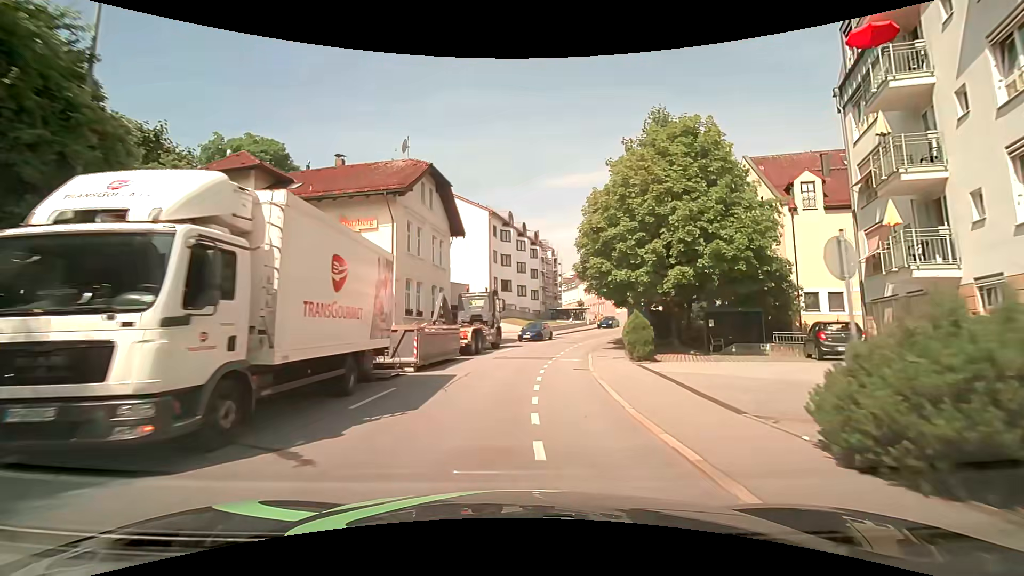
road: tertiary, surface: asphalt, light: Day
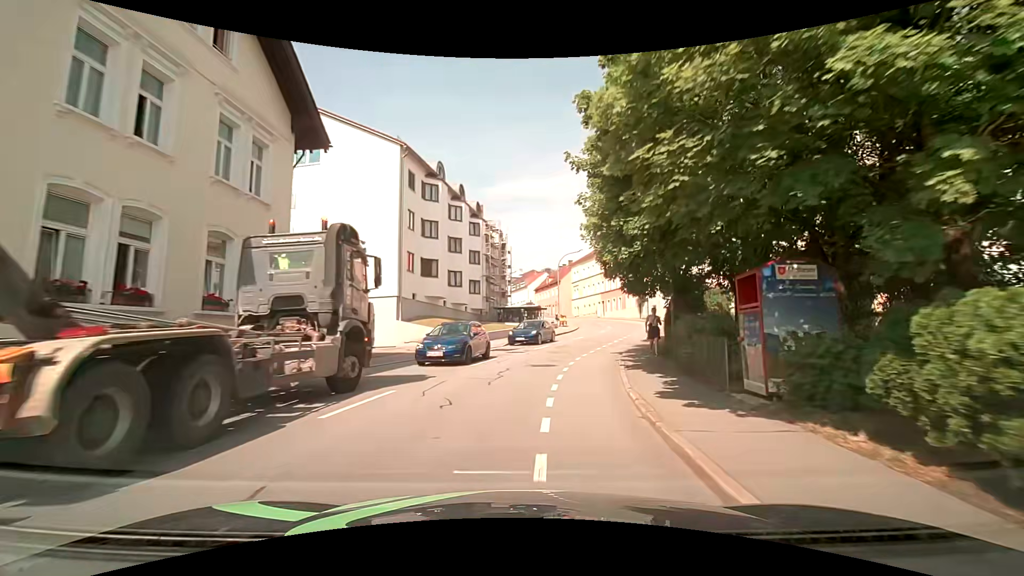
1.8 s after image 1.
(+0.9, +18.9) m; +6°
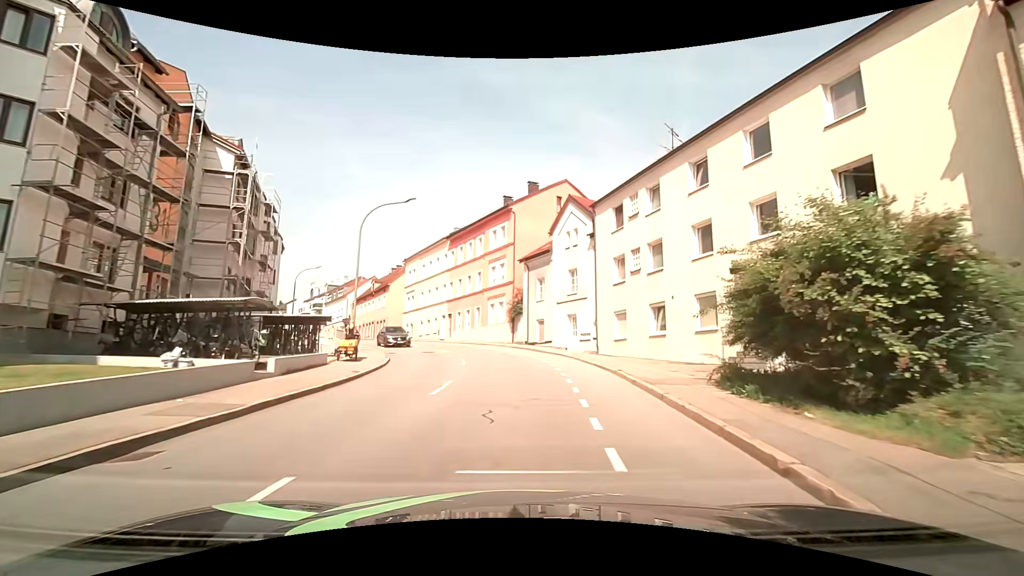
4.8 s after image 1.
(+5.1, +31.3) m; +18°
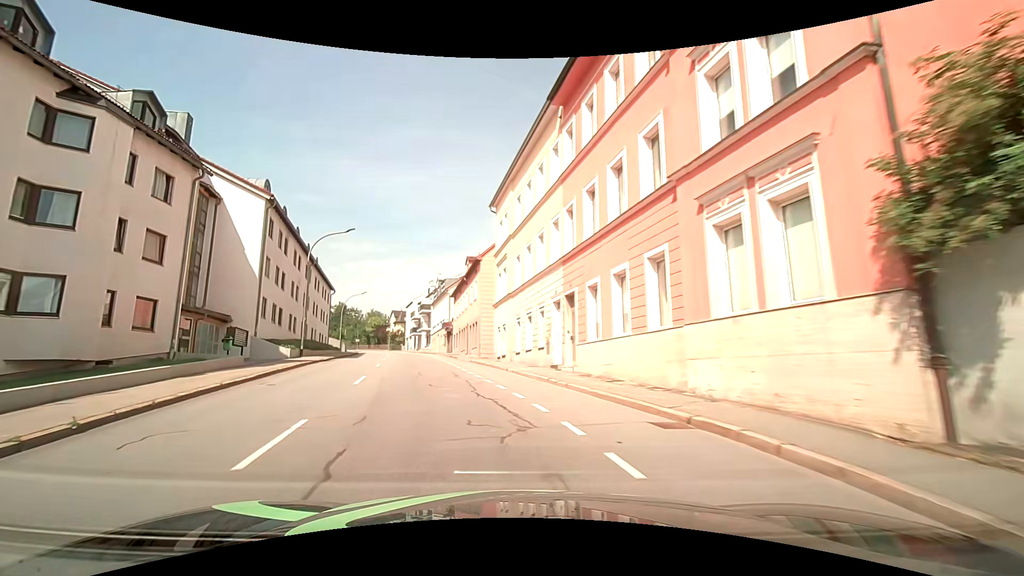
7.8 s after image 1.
(-1.8, +33.5) m; -17°
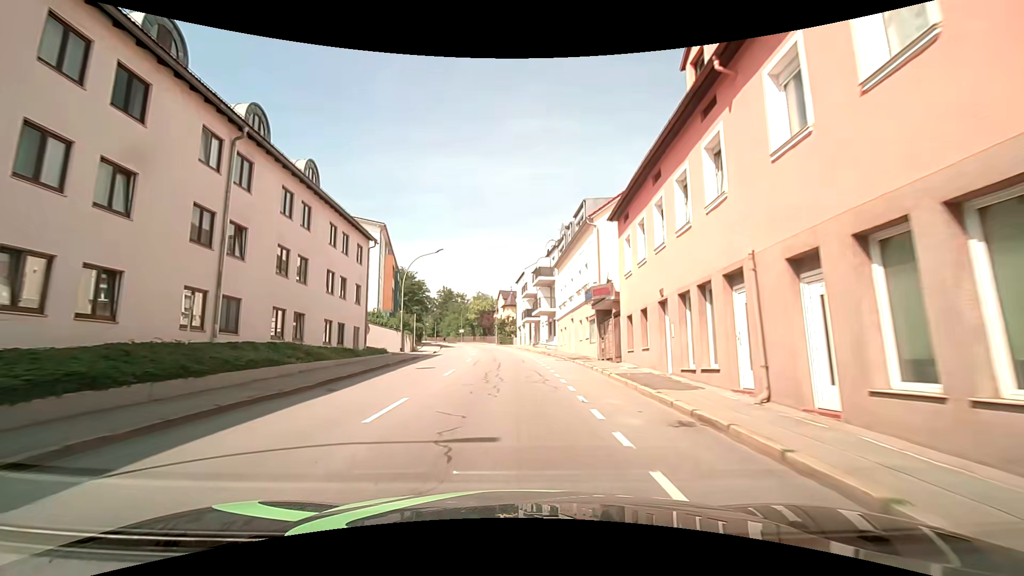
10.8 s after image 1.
(-6.7, +33.8) m; -15°
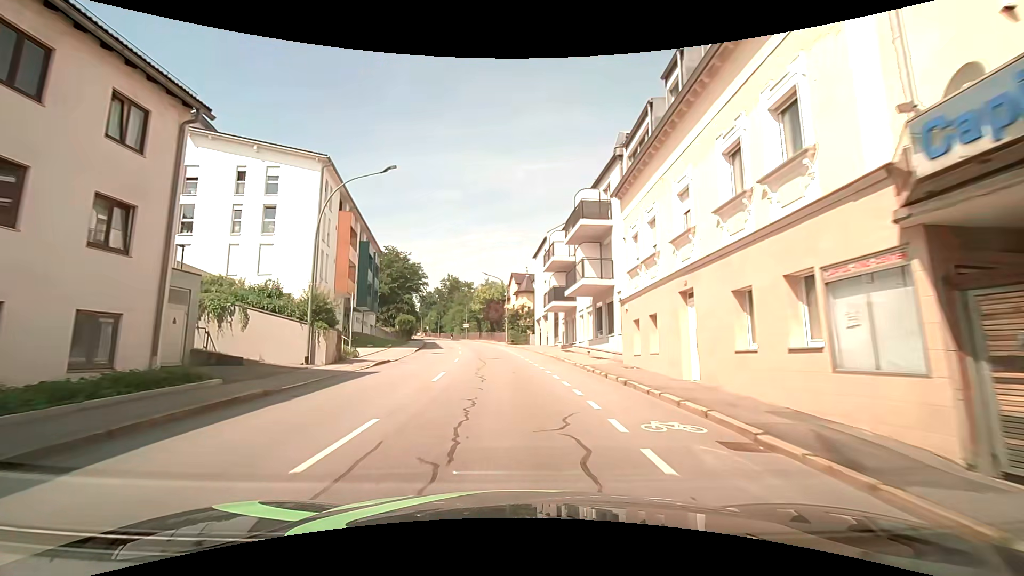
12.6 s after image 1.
(0.0, +21.2) m; -1°
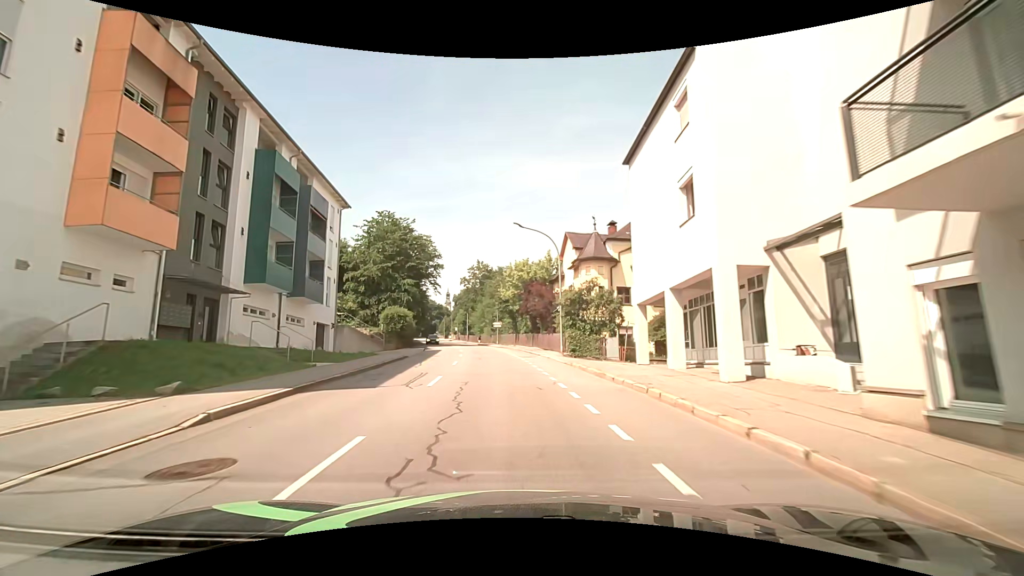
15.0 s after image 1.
(-1.4, +28.6) m; -5°
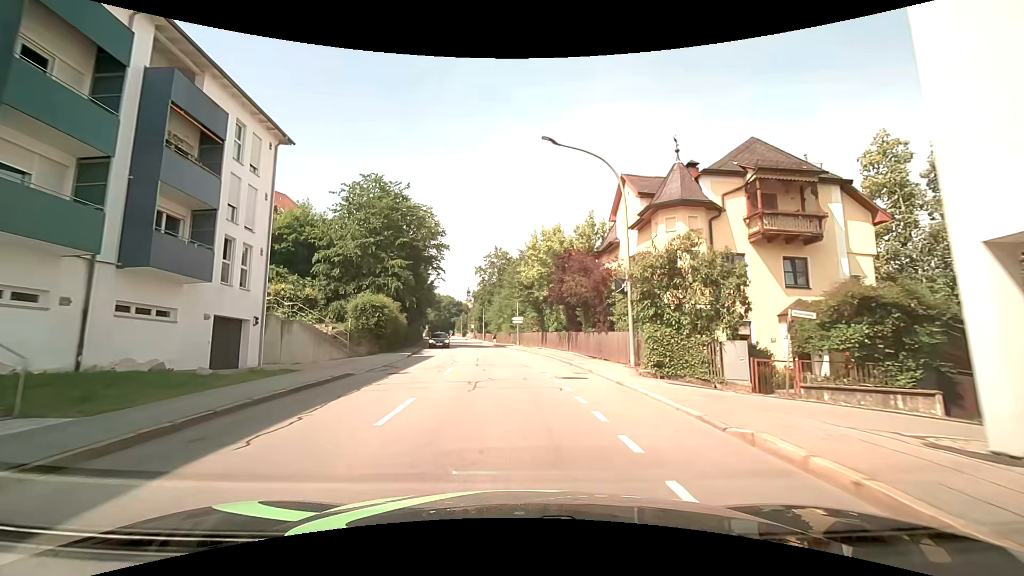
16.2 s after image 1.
(-0.4, +14.5) m; -3°
(0, +10) (0, +20) (-1, +30) (-2, +40) (-3, +50) (-5, +60) (-6, +70) (-8, +80) (-9, +89) (-10, +99) m
